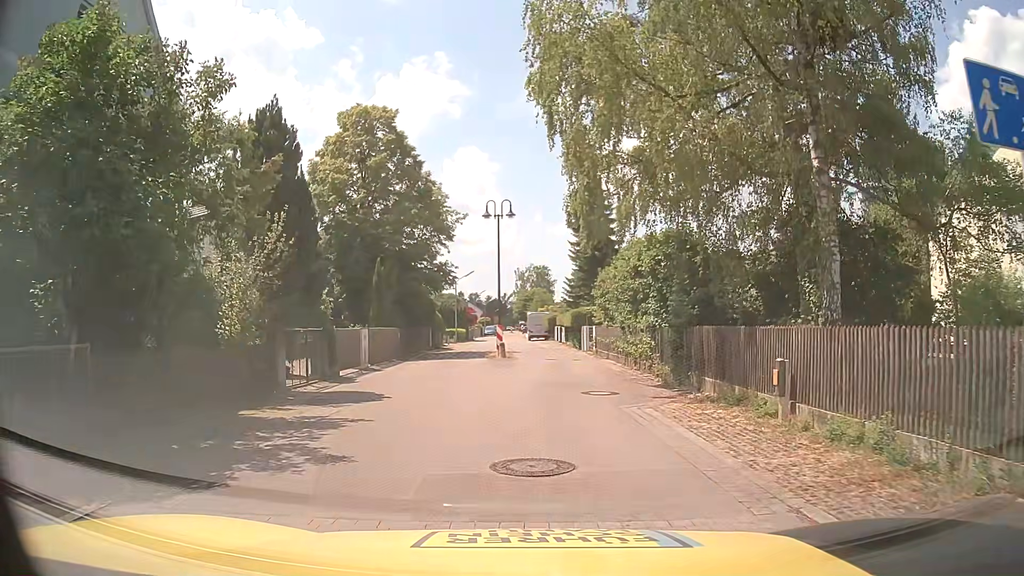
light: Day
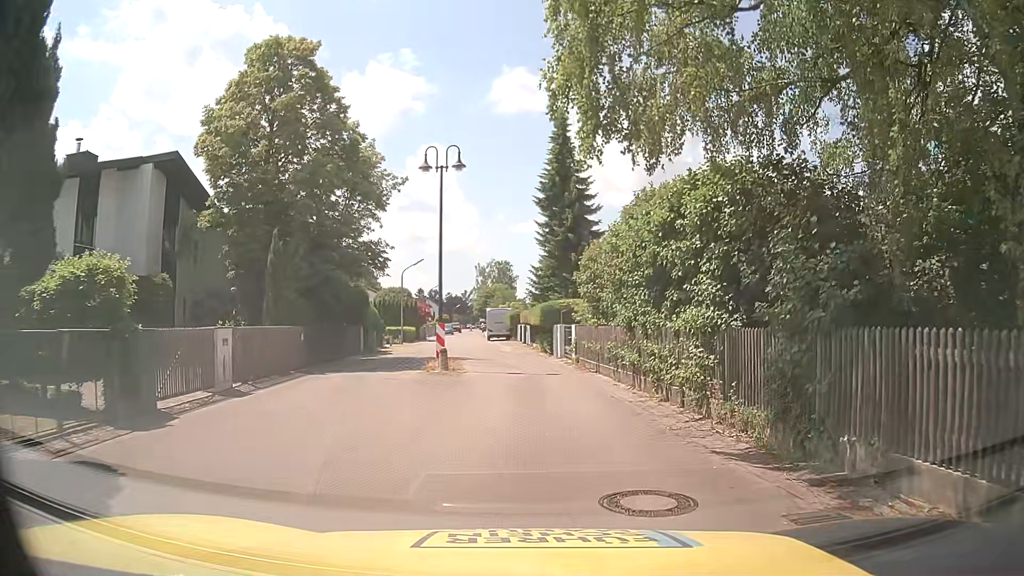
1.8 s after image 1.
(-0.2, +8.6) m; +1°
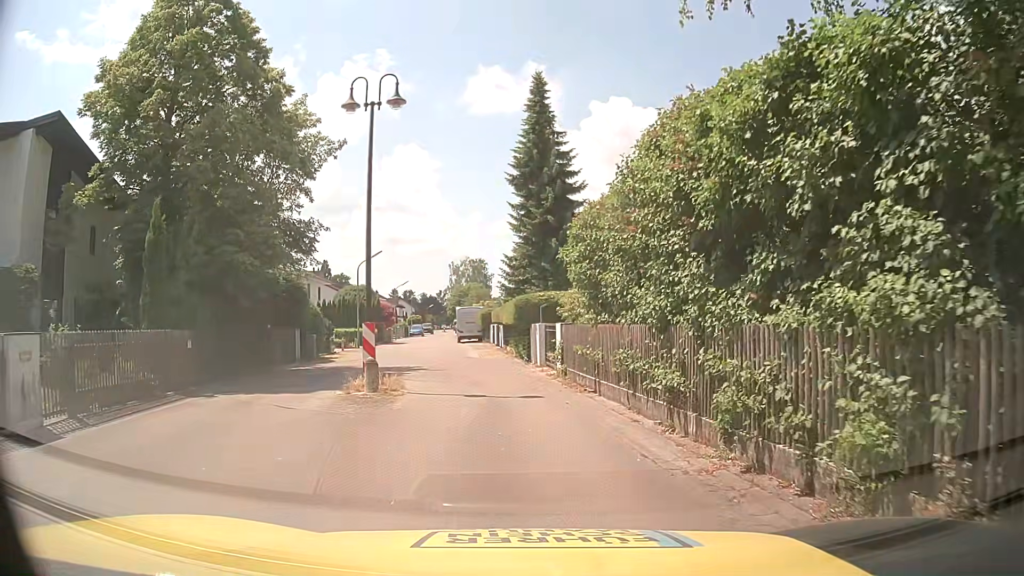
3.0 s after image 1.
(+0.2, +6.0) m; +2°
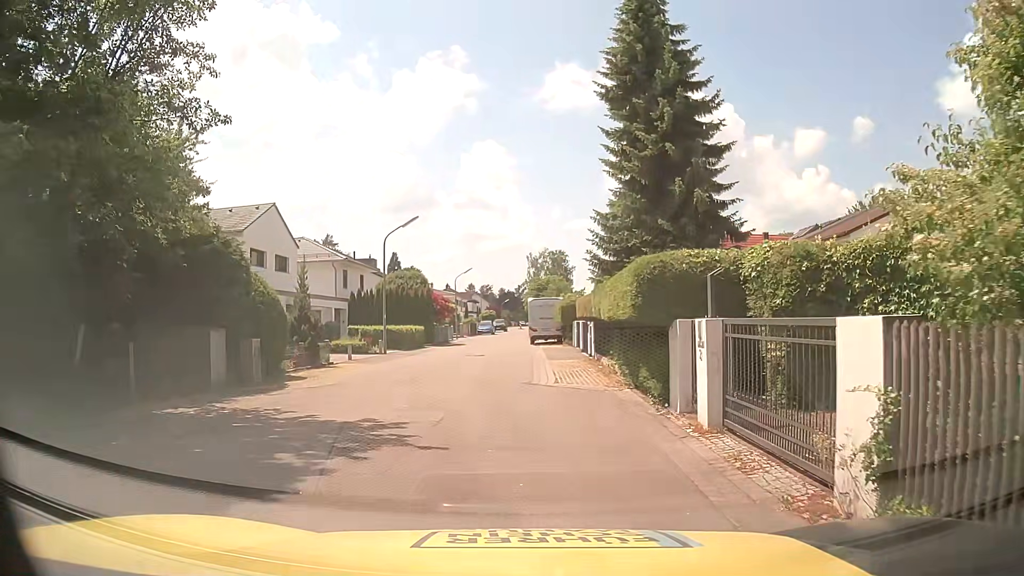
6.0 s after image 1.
(-0.3, +12.6) m; -5°
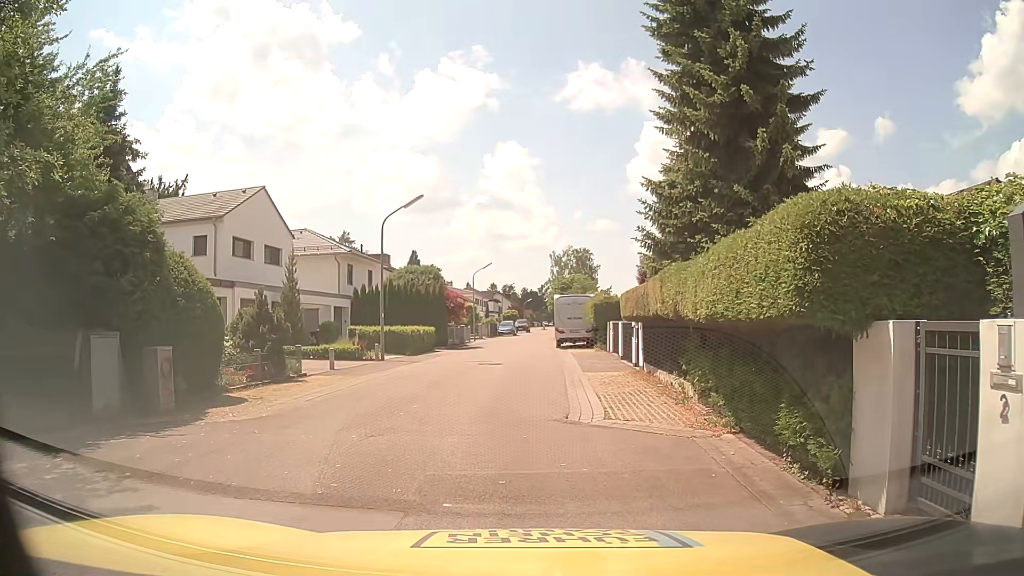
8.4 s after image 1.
(-0.2, +5.0) m; 0°
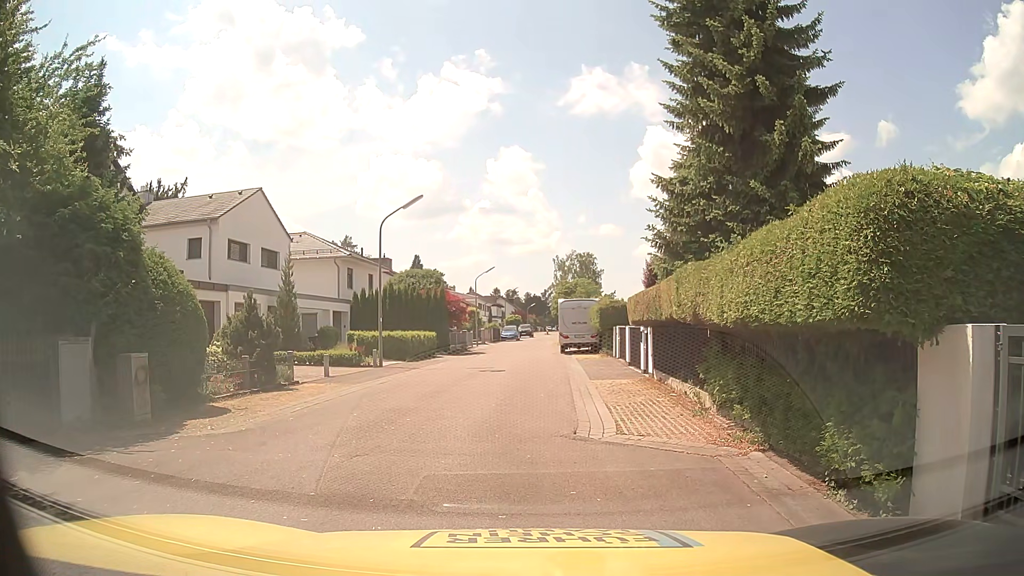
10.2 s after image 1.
(0.0, +0.9) m; 0°
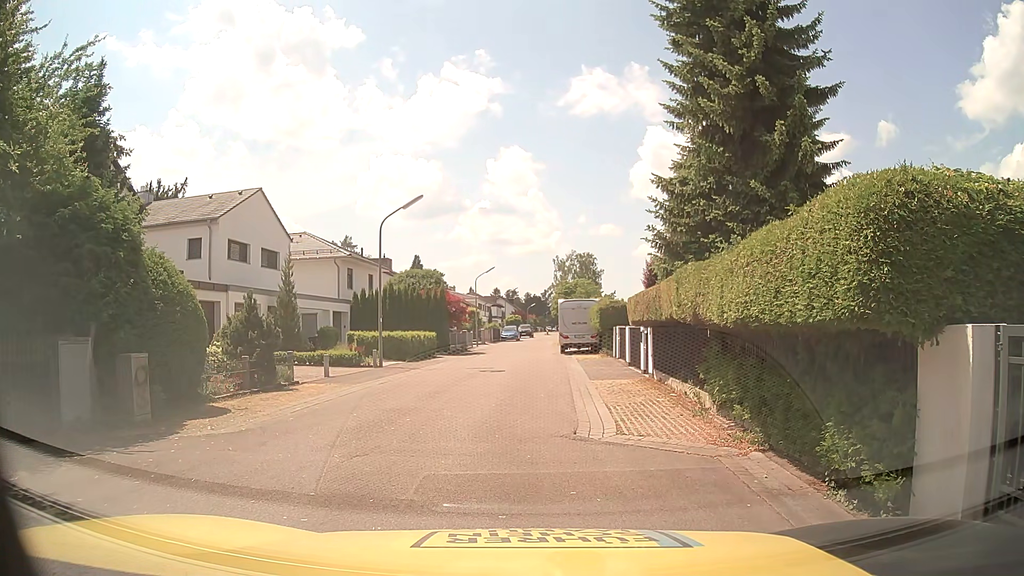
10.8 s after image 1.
(0.0, 0.0) m; 0°
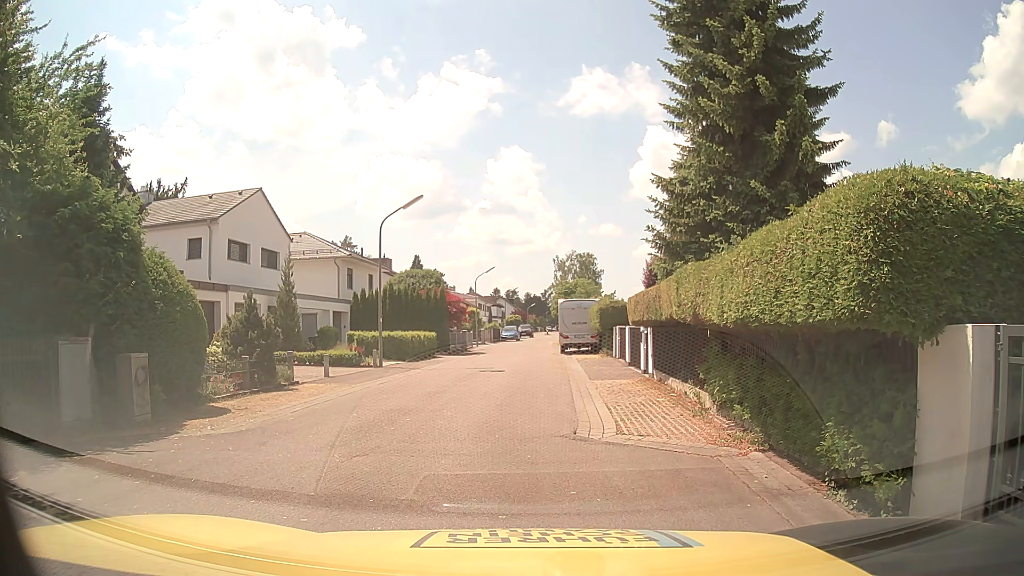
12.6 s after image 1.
(0.0, 0.0) m; 0°
